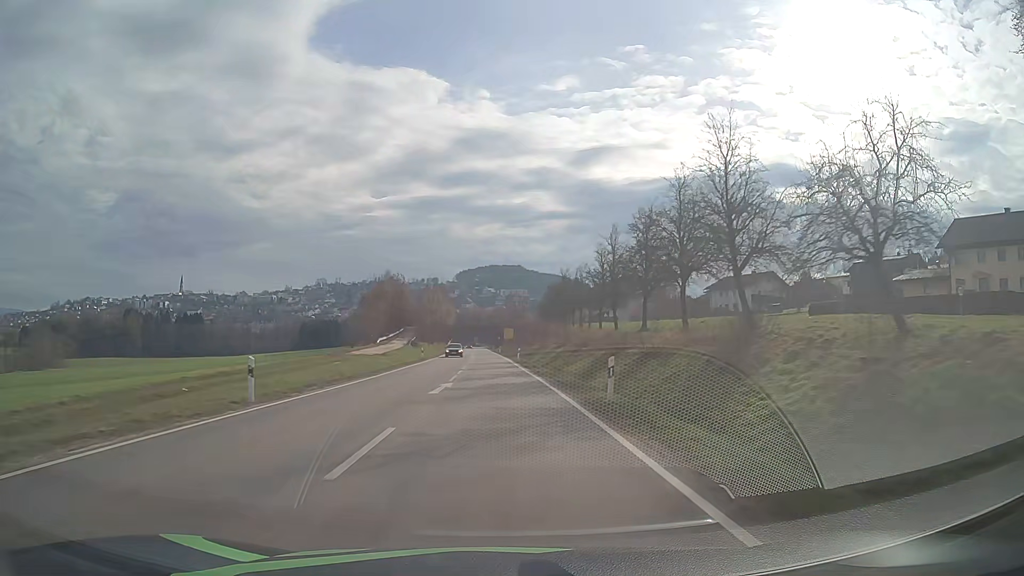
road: secondary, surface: asphalt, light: Day
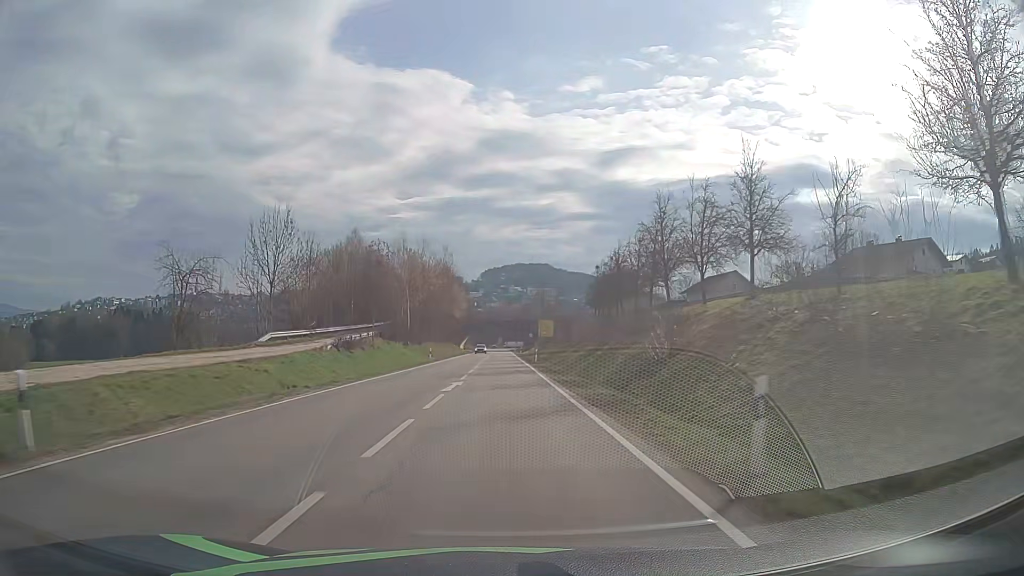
(-1.0, +53.5) m; -2°
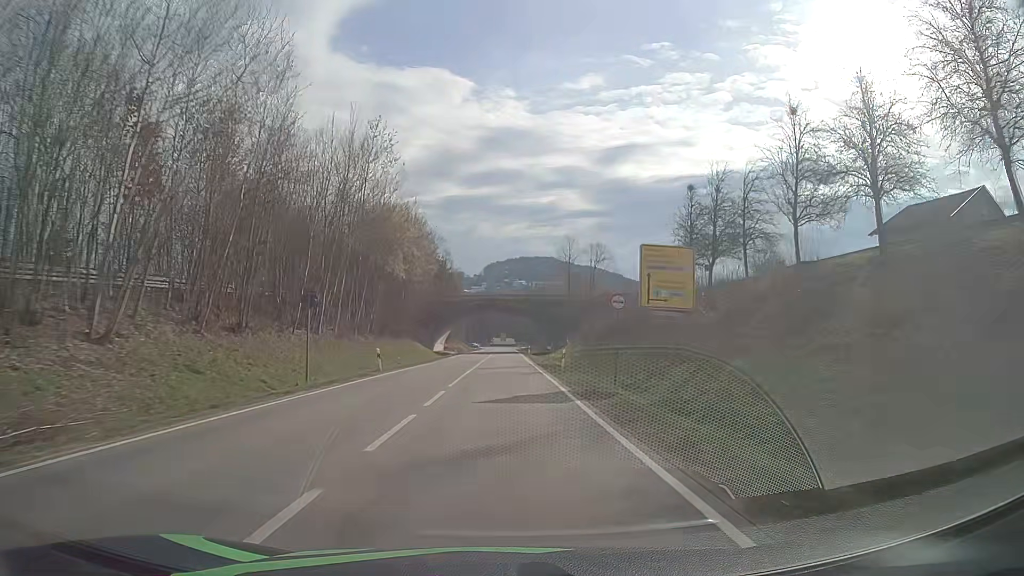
(-0.2, +66.4) m; 0°
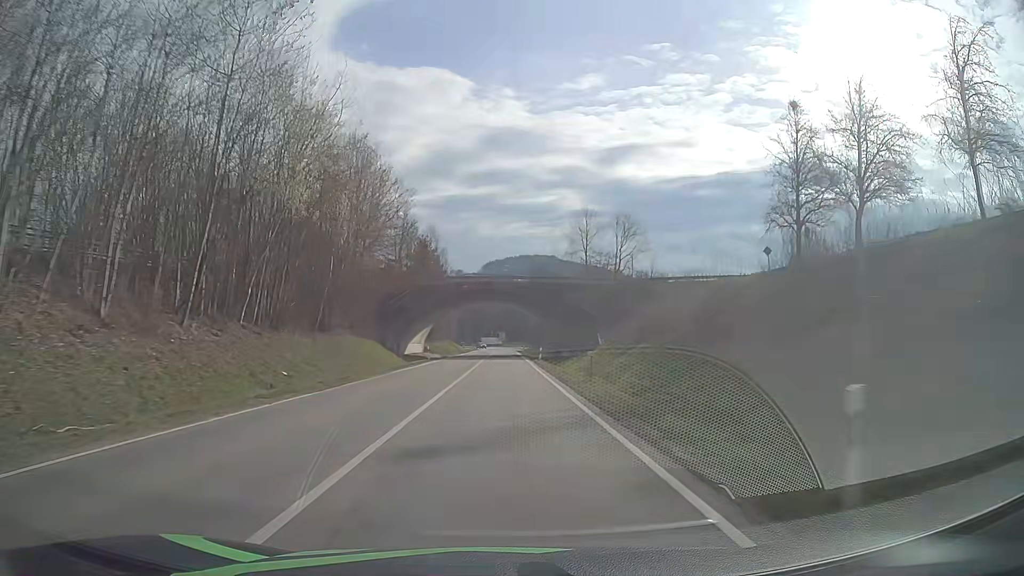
(0.0, +26.1) m; 0°
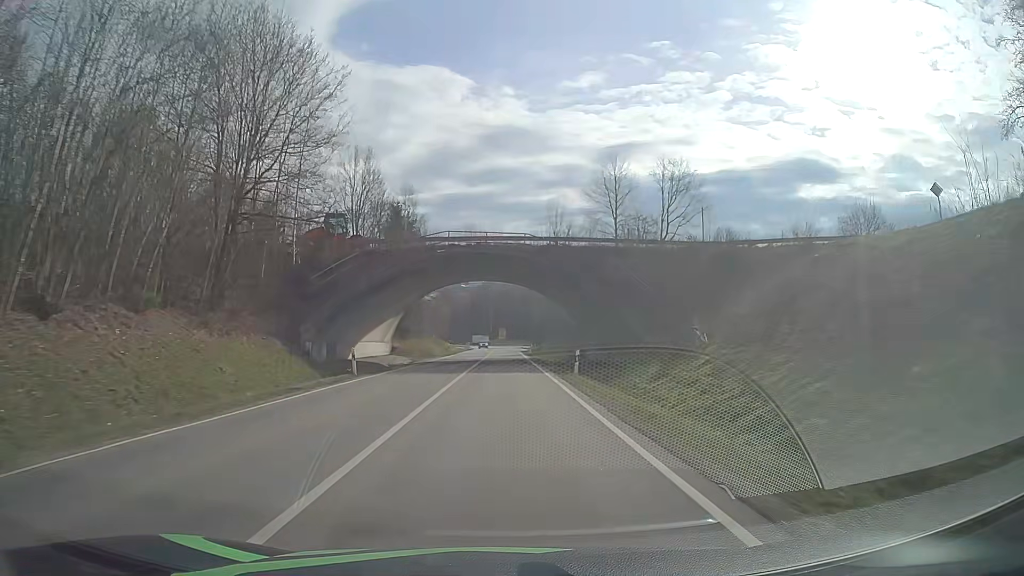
(+0.1, +25.0) m; 0°
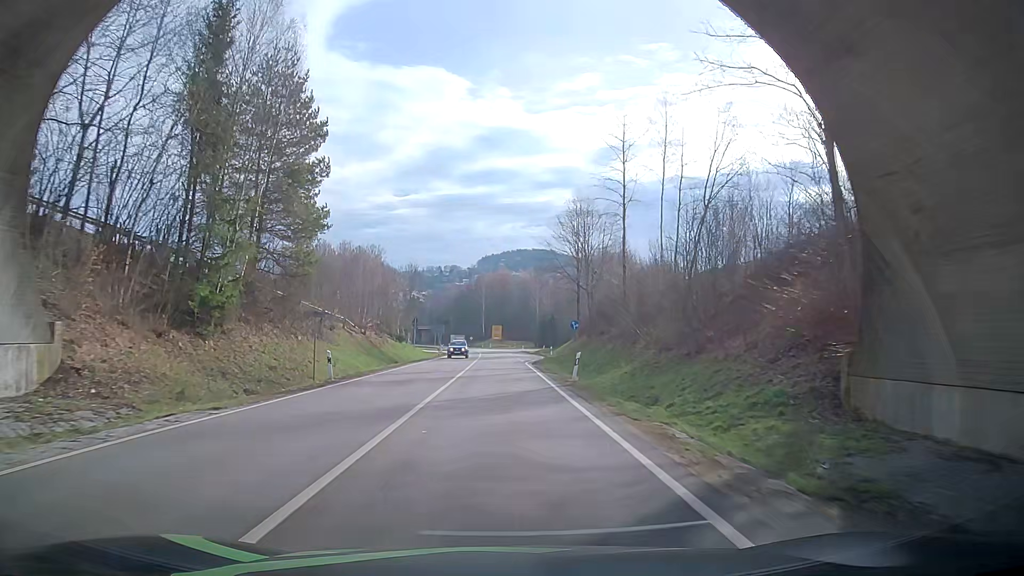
(+0.1, +47.0) m; 0°
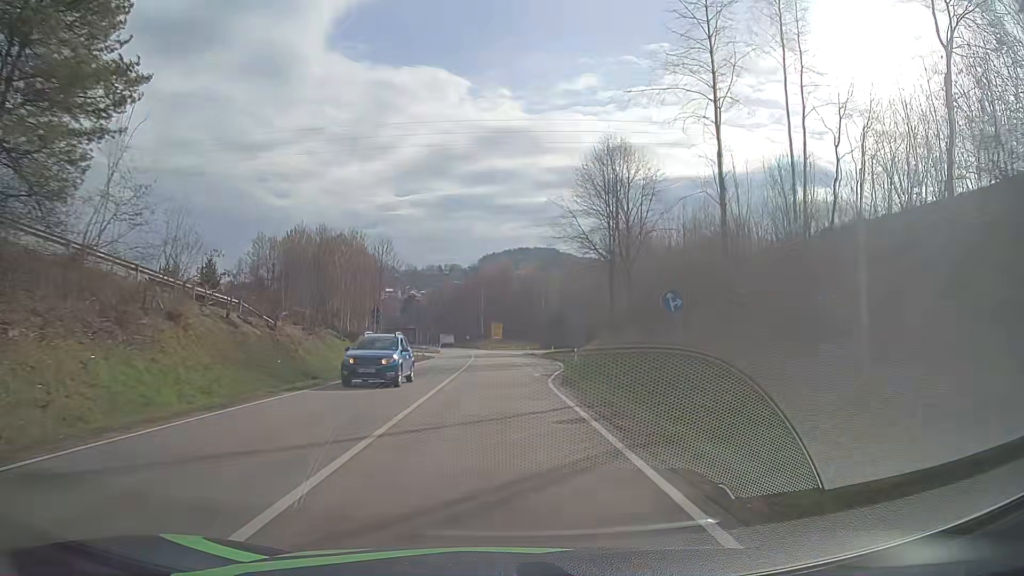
(-0.1, +22.1) m; 0°
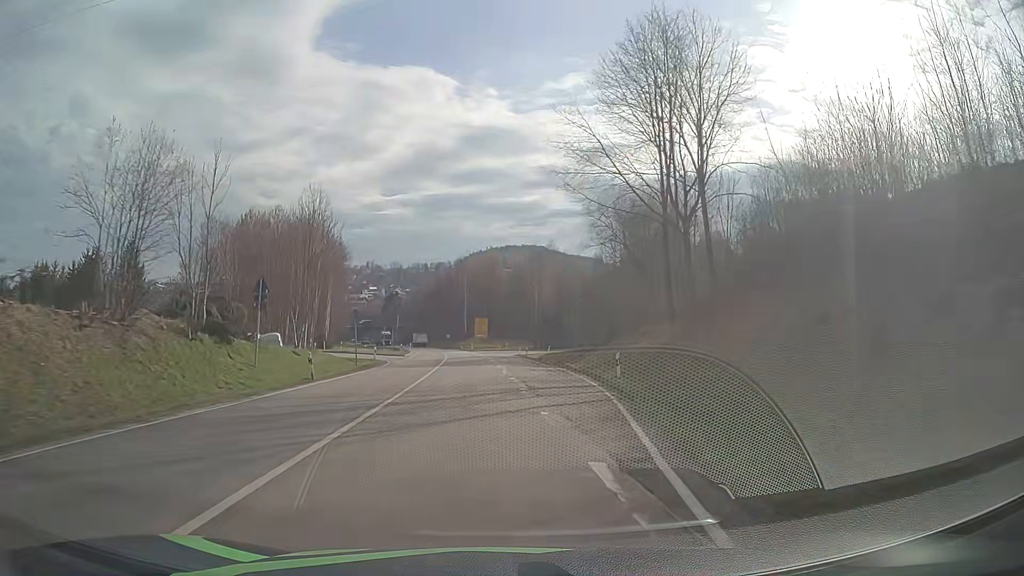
(+0.2, +21.0) m; +1°
(0, +10) (0, +20) (0, +30) (0, +40) (0, +50) (0, +60) (0, +70) (-1, +80) (0, +90) (+4, +99) m
